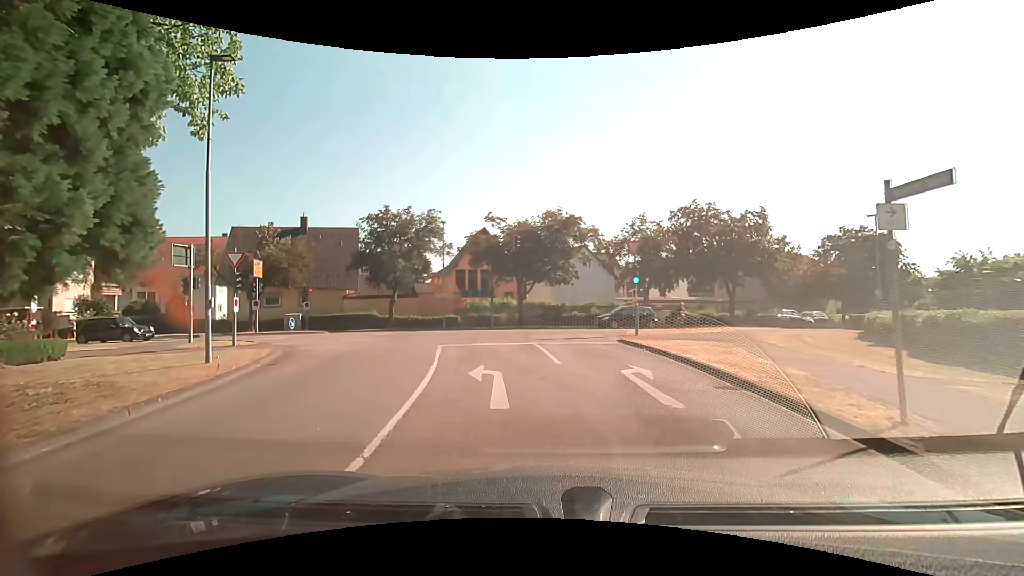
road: tertiary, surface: asphalt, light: Day
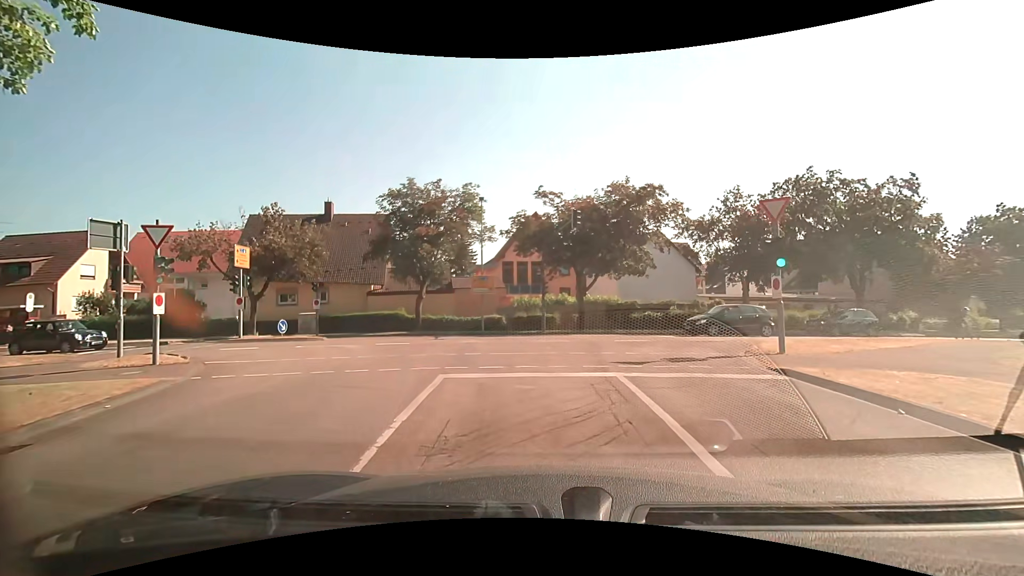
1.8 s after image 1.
(-0.6, +8.3) m; -7°
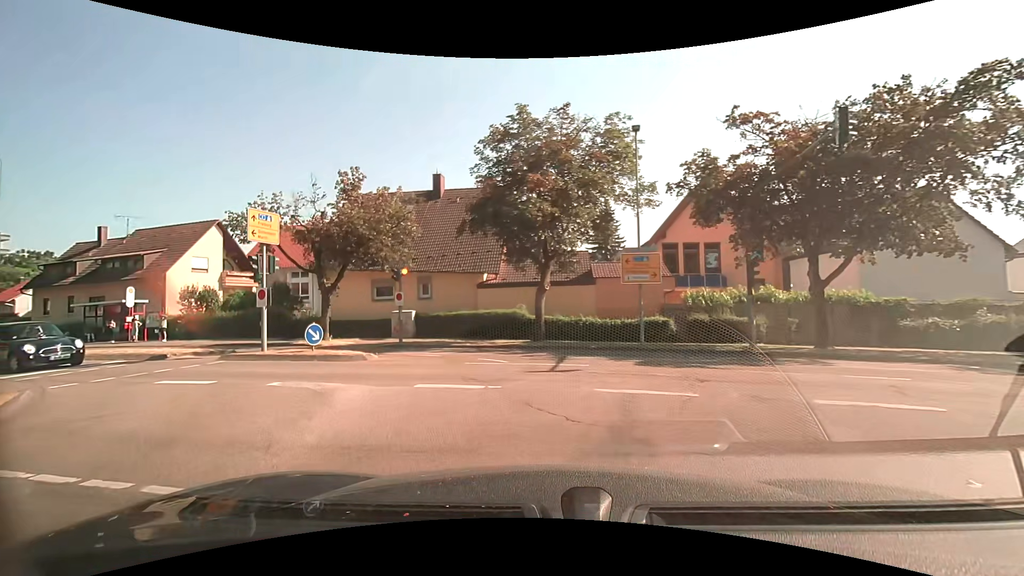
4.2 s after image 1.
(-1.2, +11.2) m; -15°
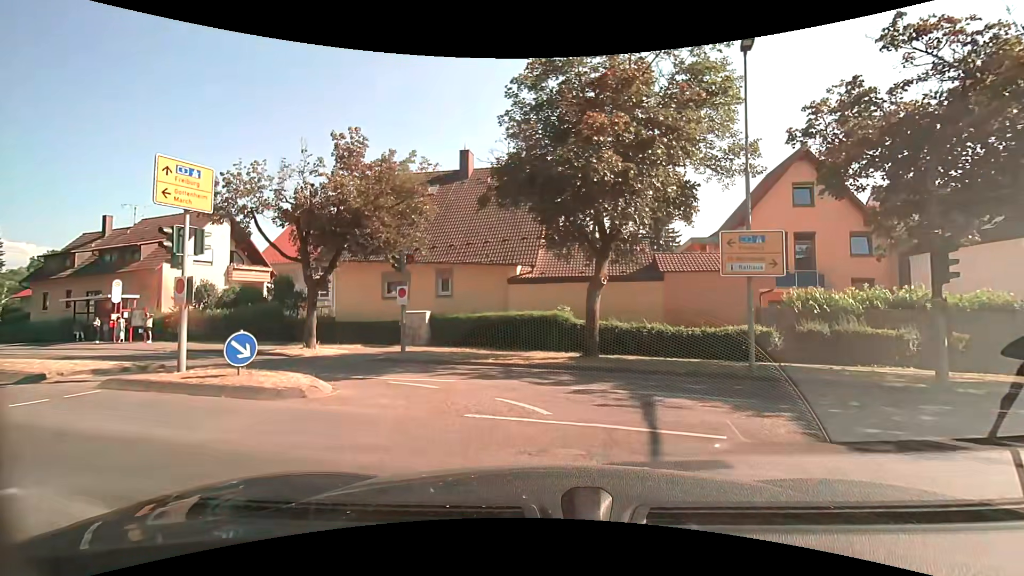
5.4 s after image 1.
(-0.5, +5.8) m; -6°
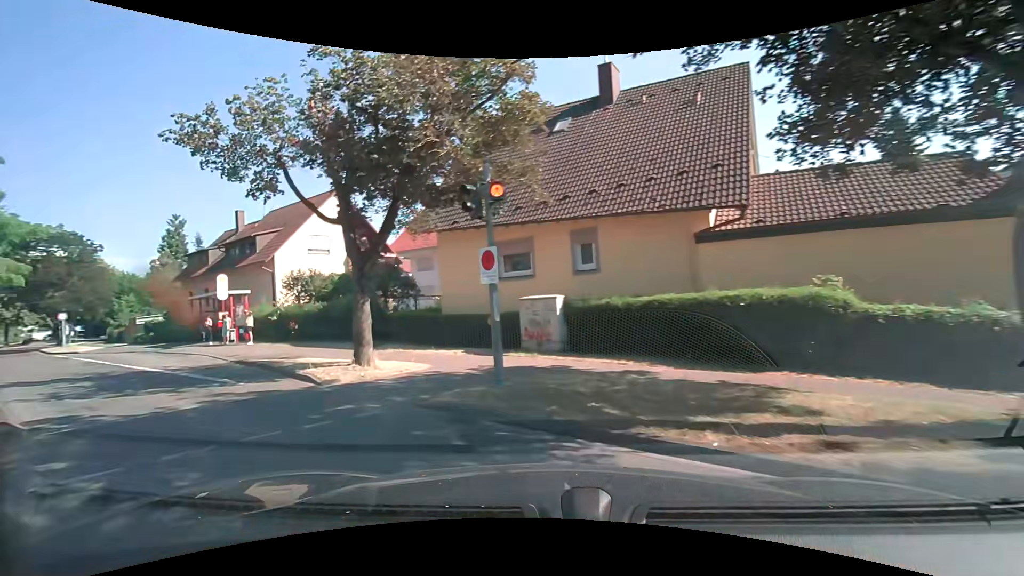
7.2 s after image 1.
(-0.8, +8.9) m; -14°
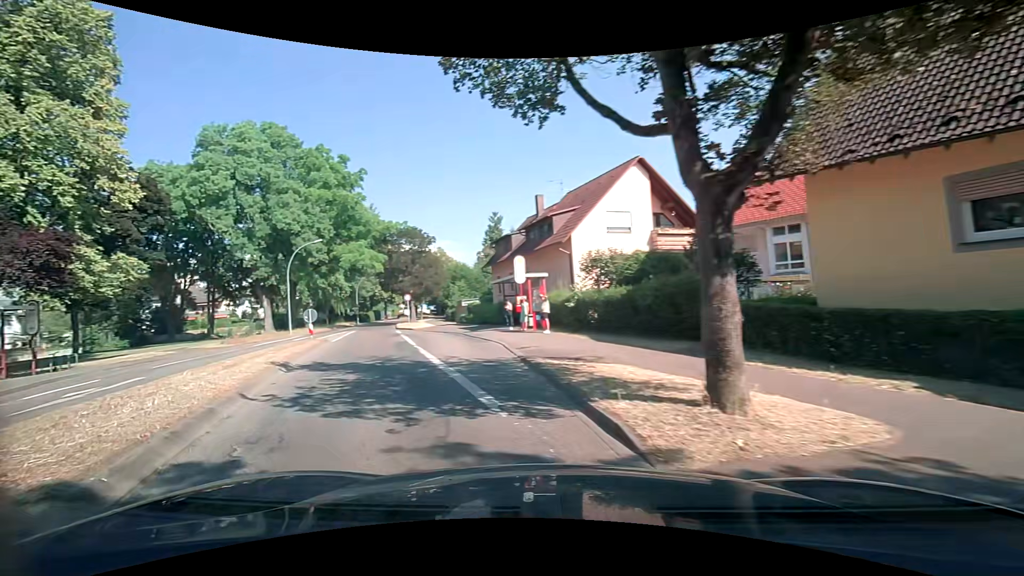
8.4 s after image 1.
(-1.9, +5.6) m; -37°
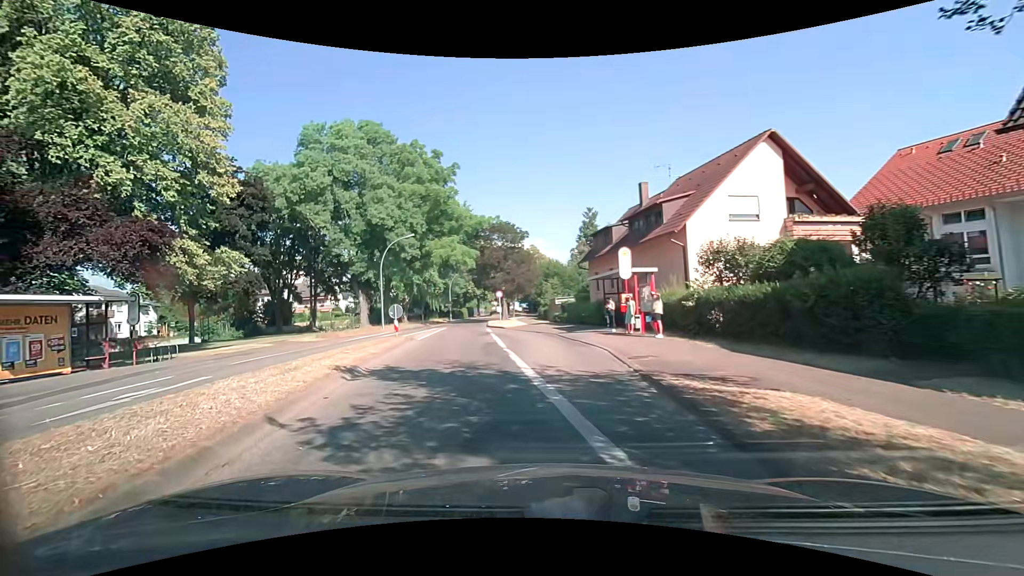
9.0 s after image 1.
(-0.2, +2.7) m; -8°
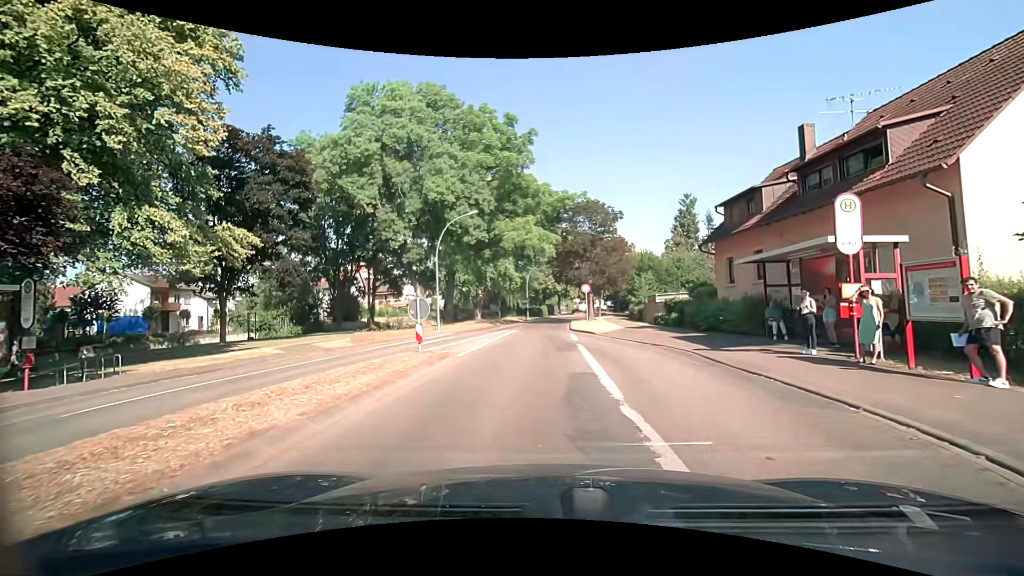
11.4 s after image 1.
(-1.2, +9.4) m; -11°
(0, +10) (0, +20) (0, +30) (0, +40) (+1, +50) (+2, +60) (+3, +70) (+5, +80) (+8, +89) (+13, +98) m
